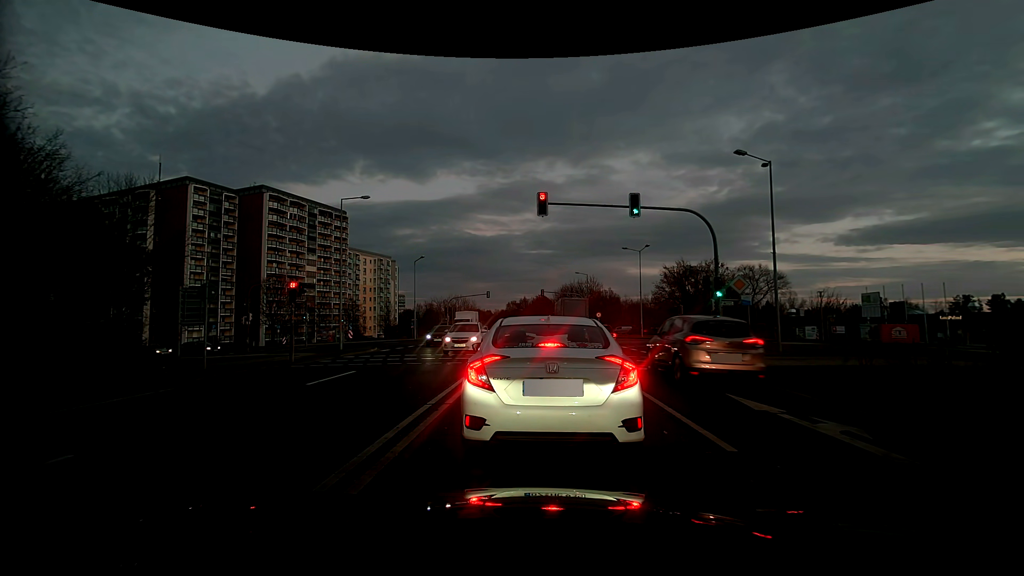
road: secondary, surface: asphalt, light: Dusk
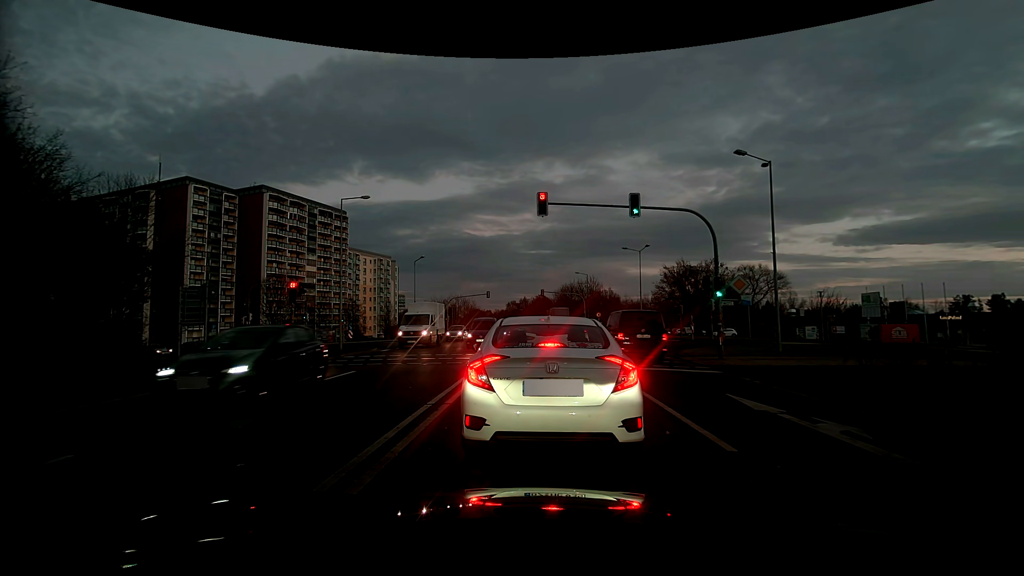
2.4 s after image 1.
(0.0, 0.0) m; 0°
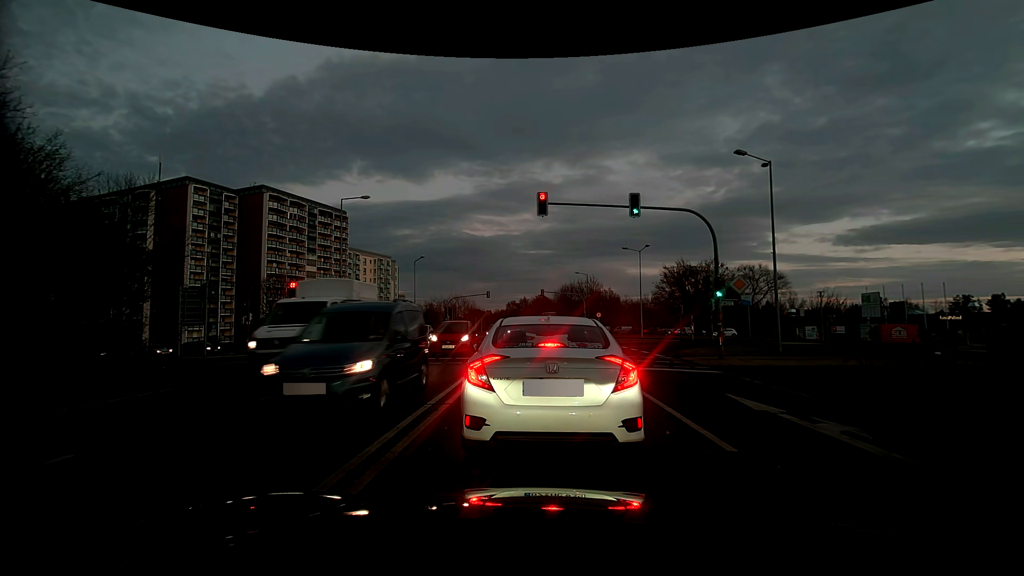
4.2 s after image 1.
(0.0, 0.0) m; 0°
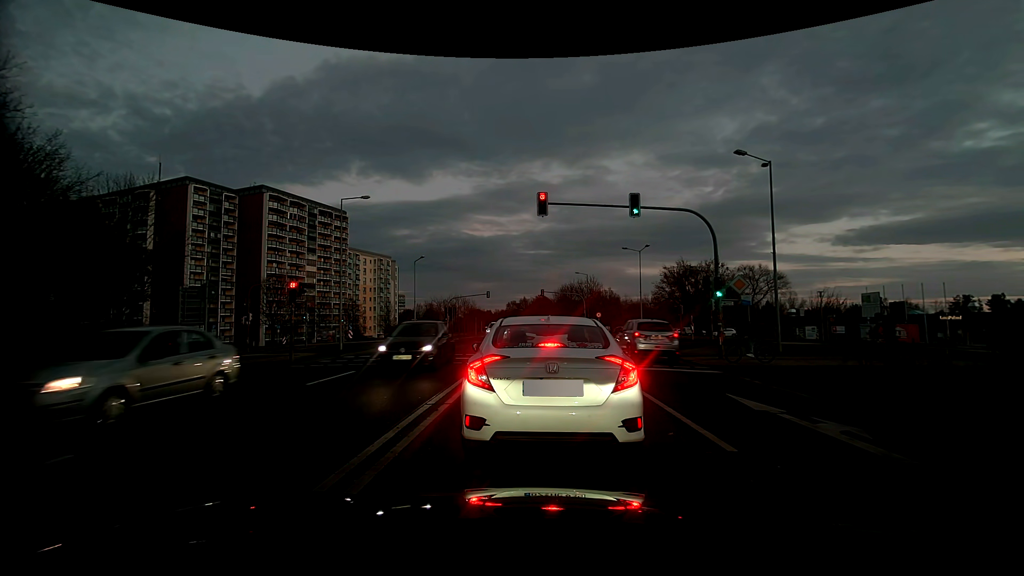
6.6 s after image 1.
(0.0, 0.0) m; 0°
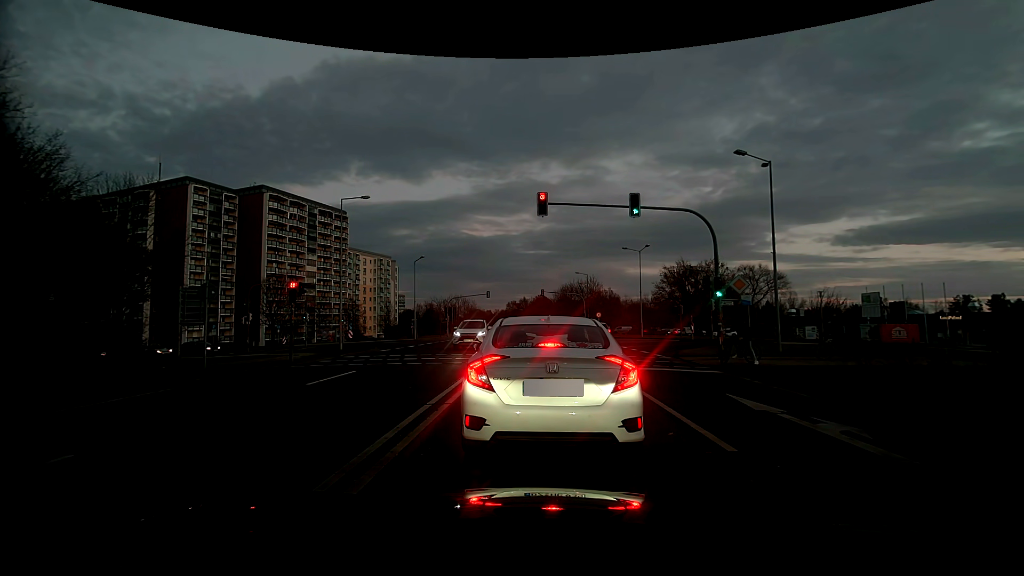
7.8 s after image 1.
(0.0, 0.0) m; 0°
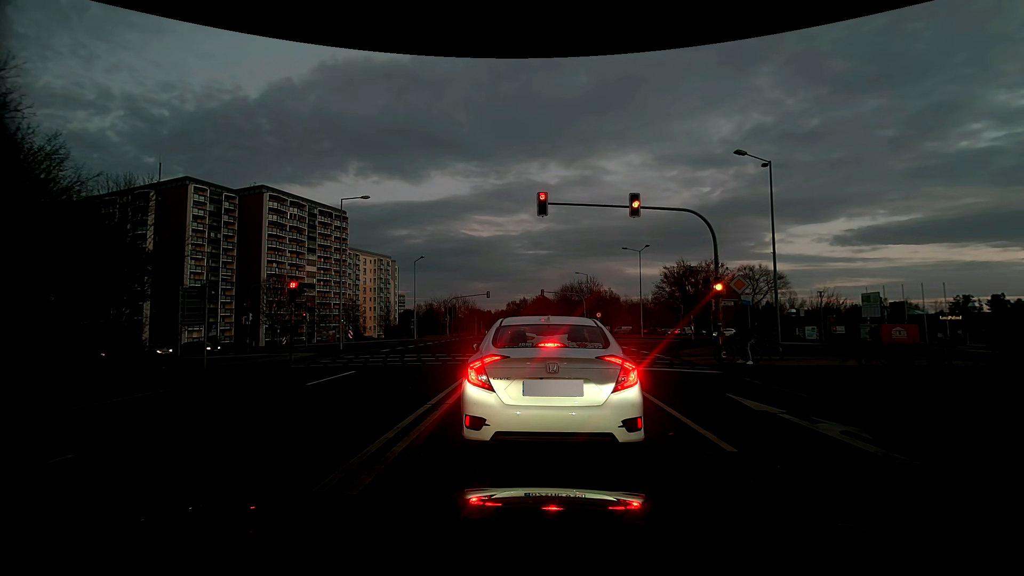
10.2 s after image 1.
(0.0, 0.0) m; 0°
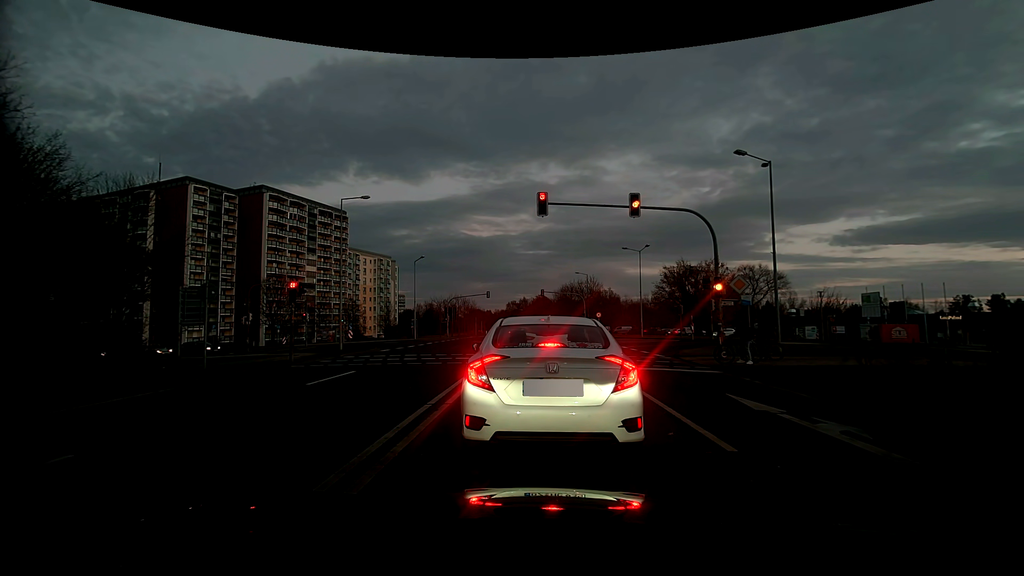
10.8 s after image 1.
(0.0, 0.0) m; 0°
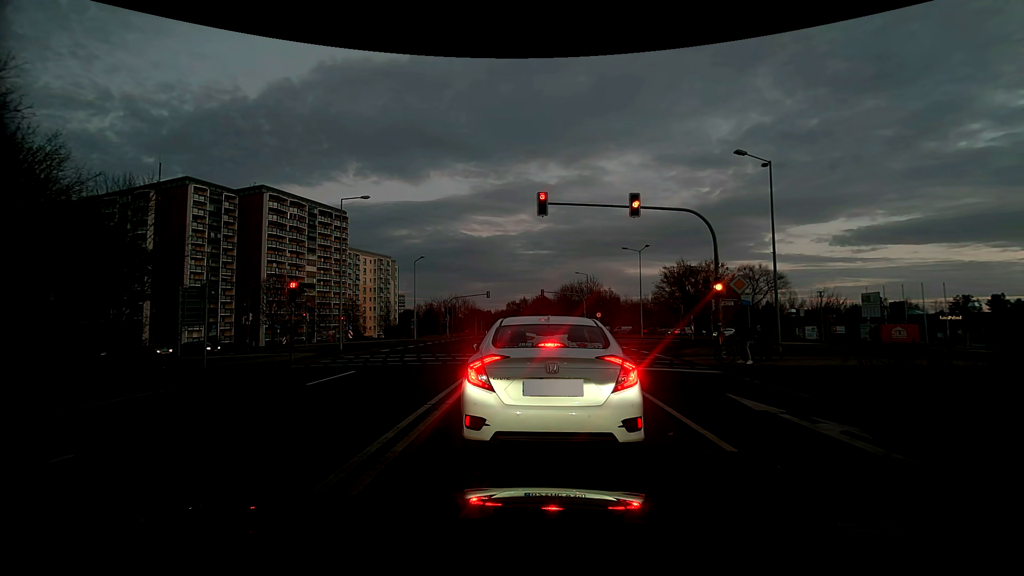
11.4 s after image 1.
(0.0, 0.0) m; 0°
